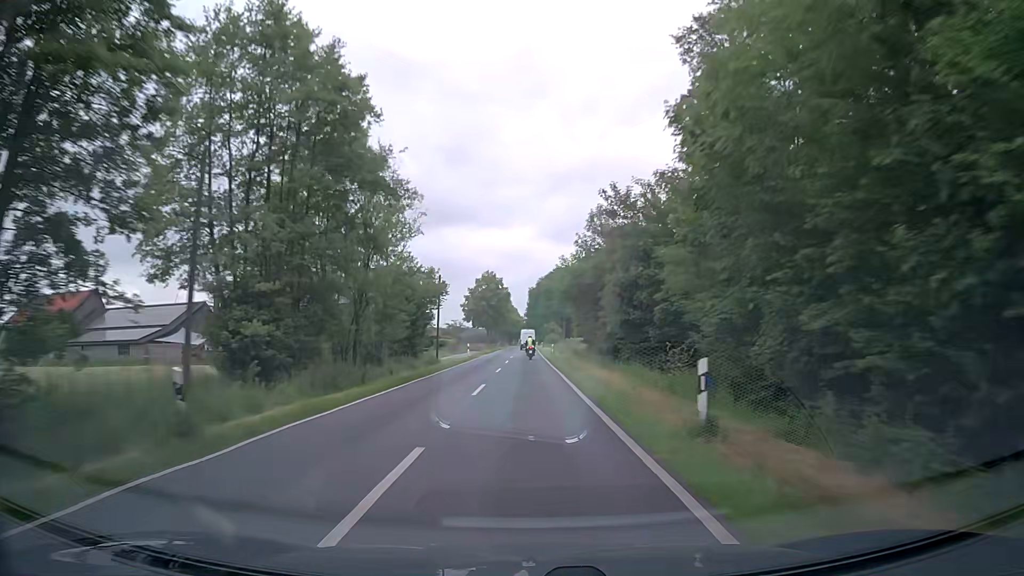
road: secondary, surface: asphalt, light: Day
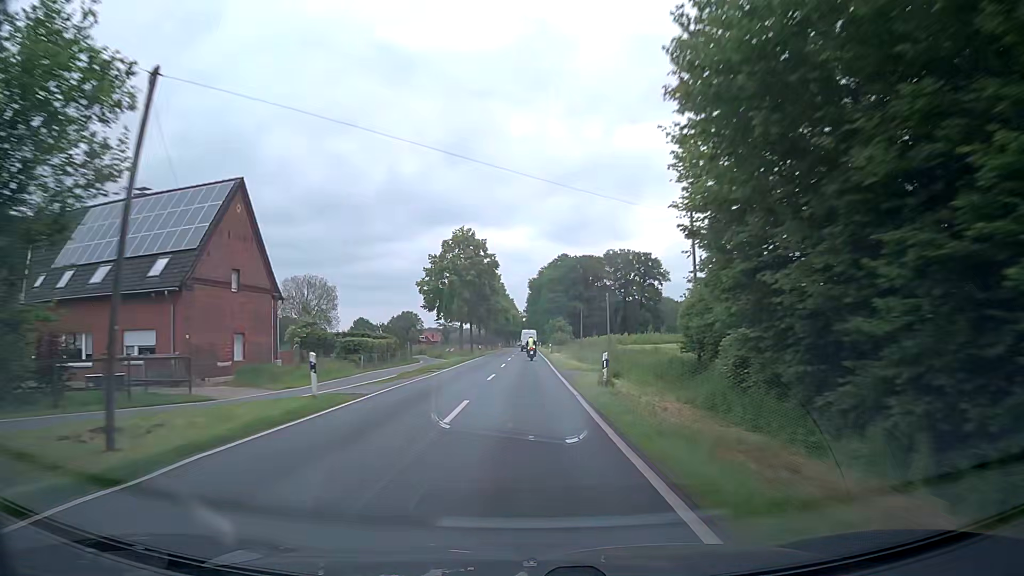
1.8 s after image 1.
(-0.5, +41.3) m; -1°
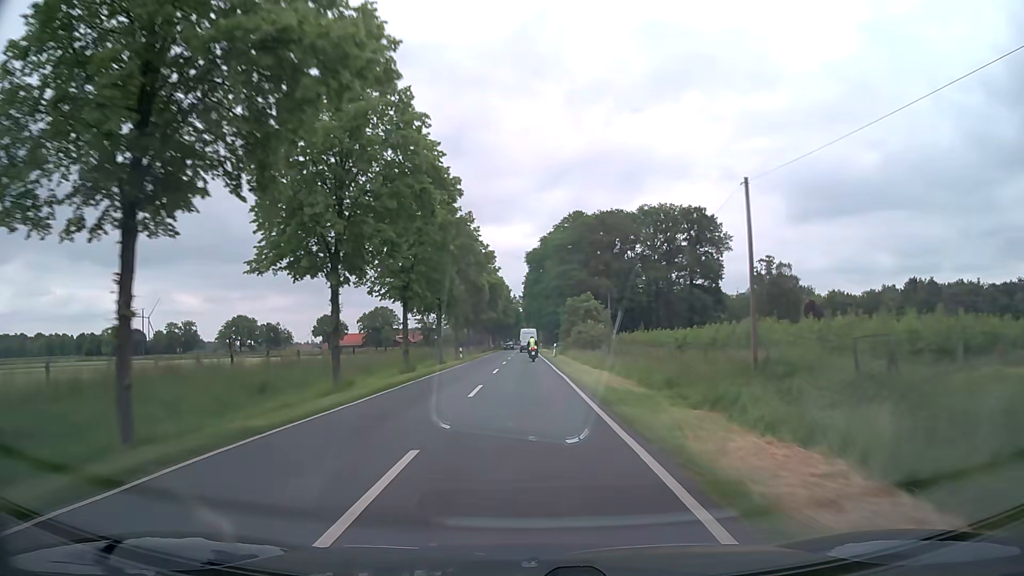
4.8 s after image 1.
(-0.1, +66.8) m; 0°
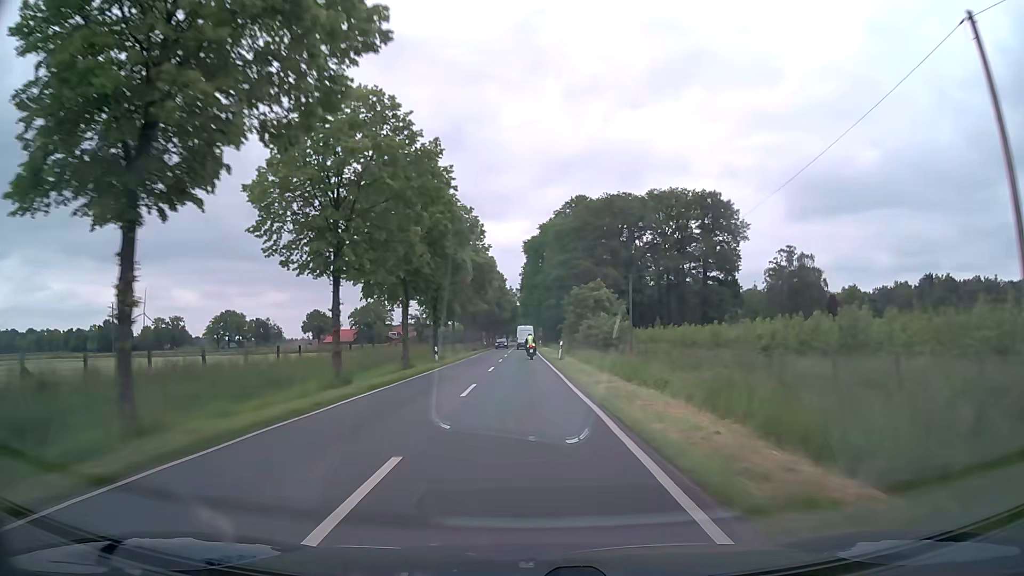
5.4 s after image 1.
(0.0, +12.6) m; 0°
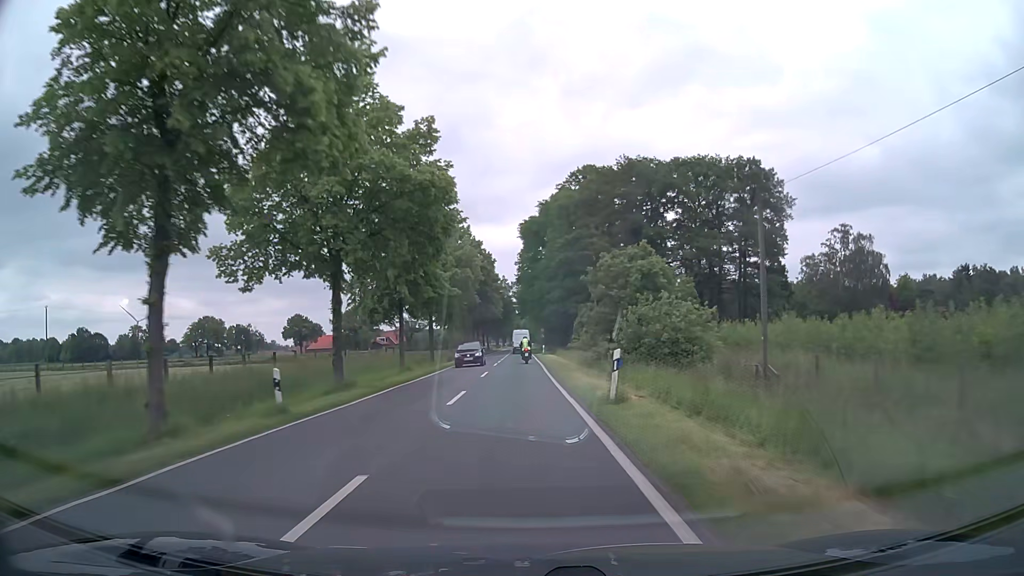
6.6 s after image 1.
(0.0, +24.6) m; +1°
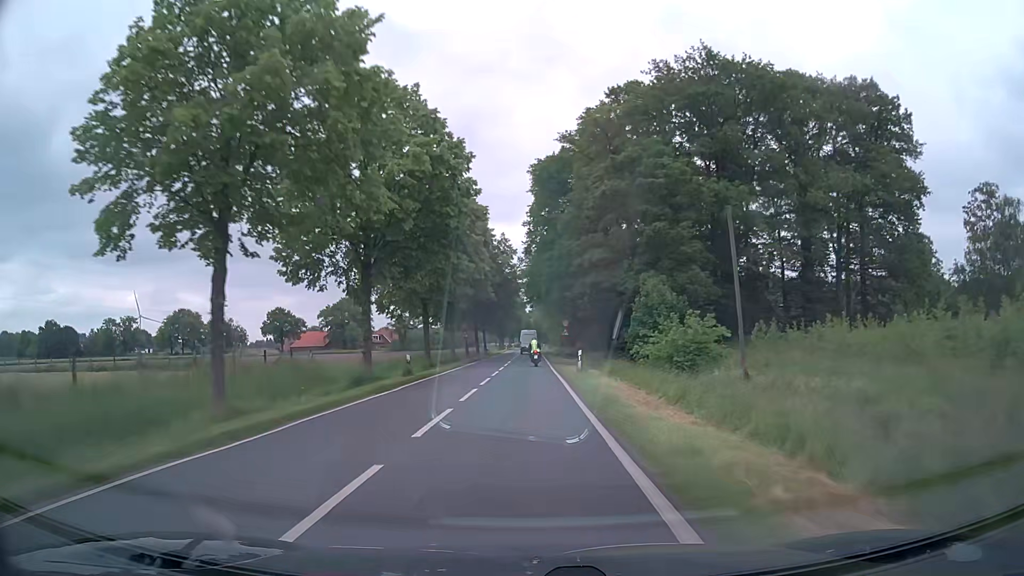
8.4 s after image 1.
(-0.6, +35.5) m; -1°
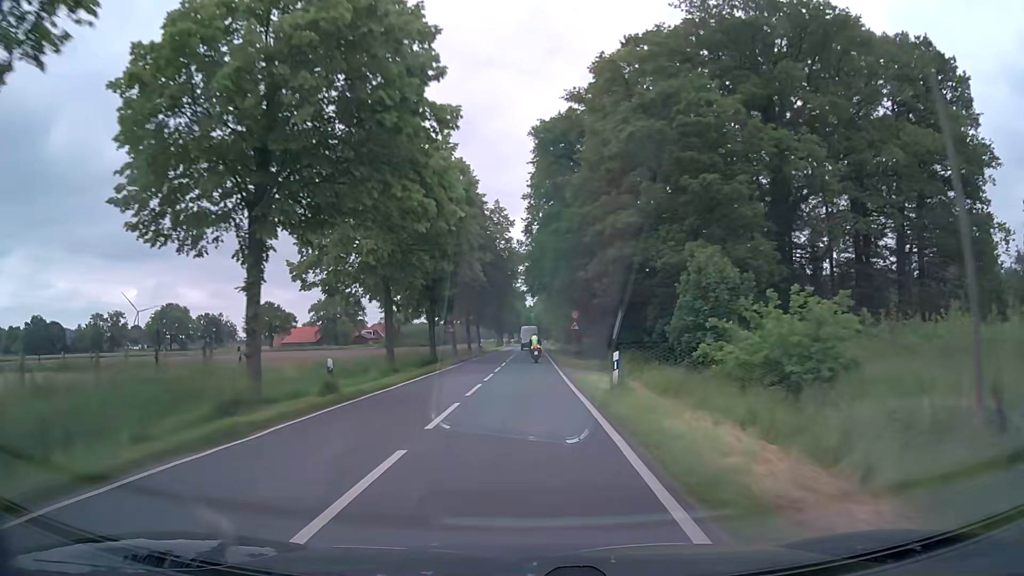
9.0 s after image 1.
(0.0, +11.5) m; 0°
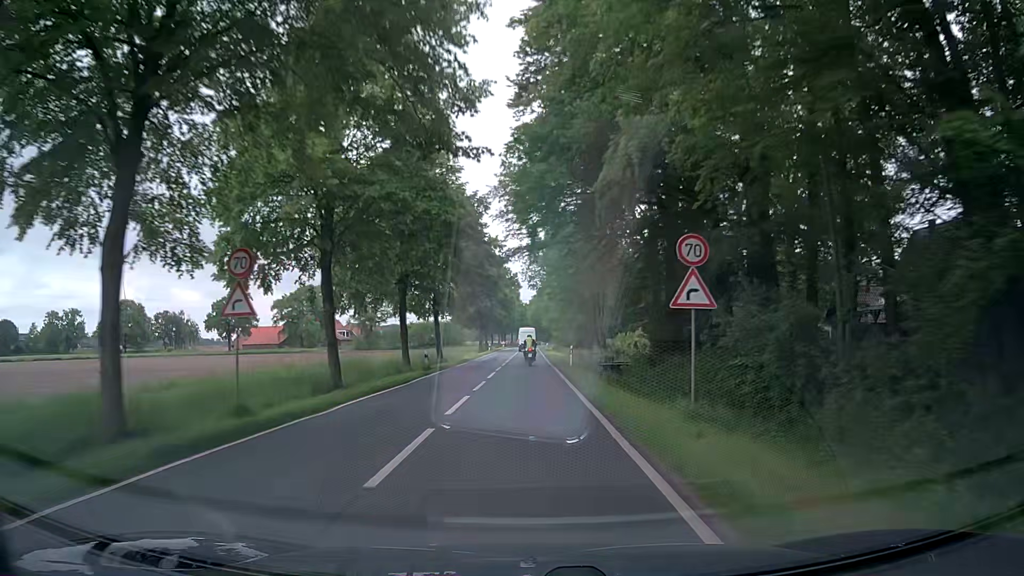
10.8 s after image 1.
(+0.2, +34.0) m; 0°
(0, +10) (0, +20) (0, +30) (0, +40) (0, +50) (0, +60) (0, +70) (0, +80) (0, +90) (0, +100) m
